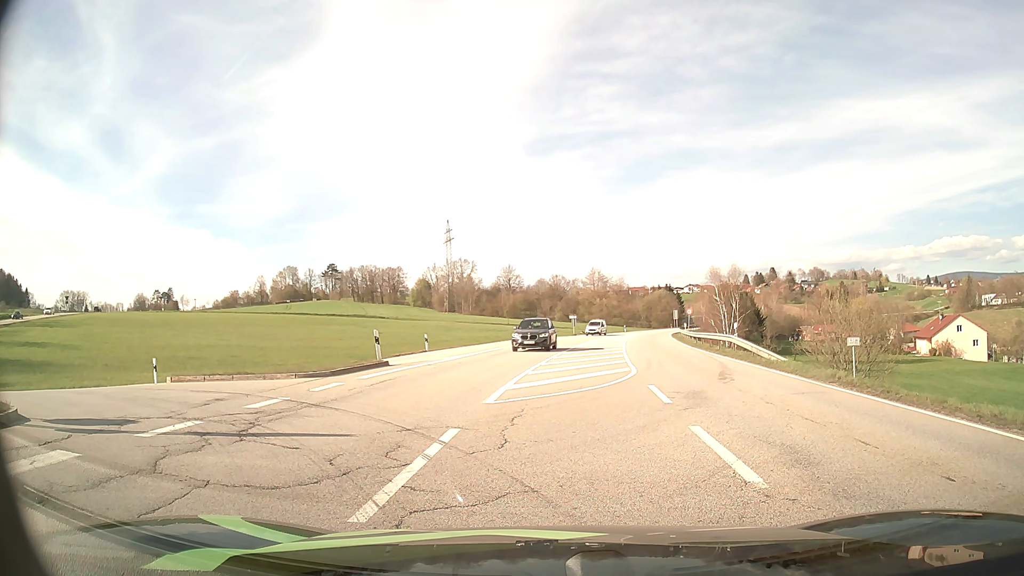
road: secondary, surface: asphalt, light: Day
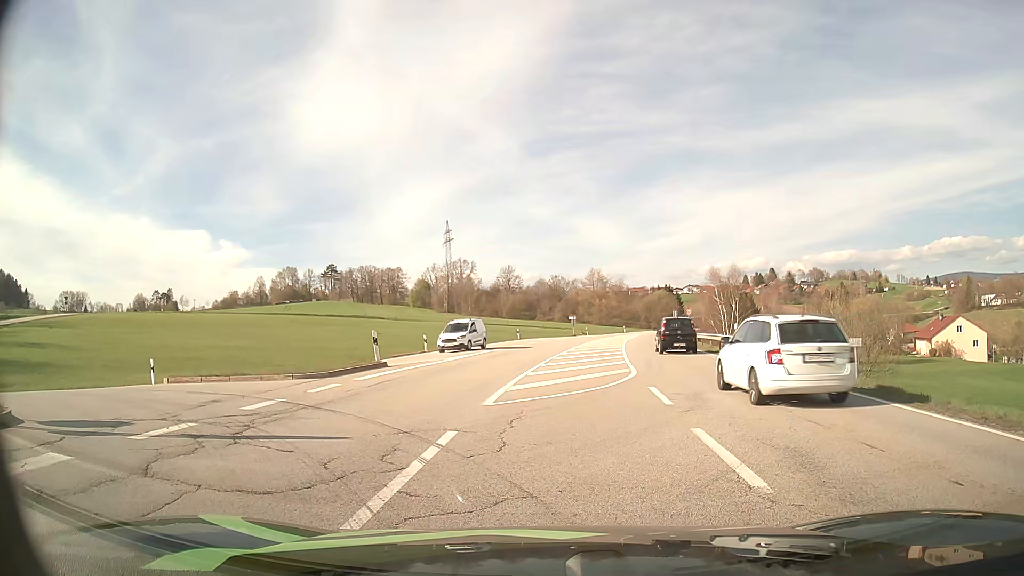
(0.0, +0.1) m; 0°
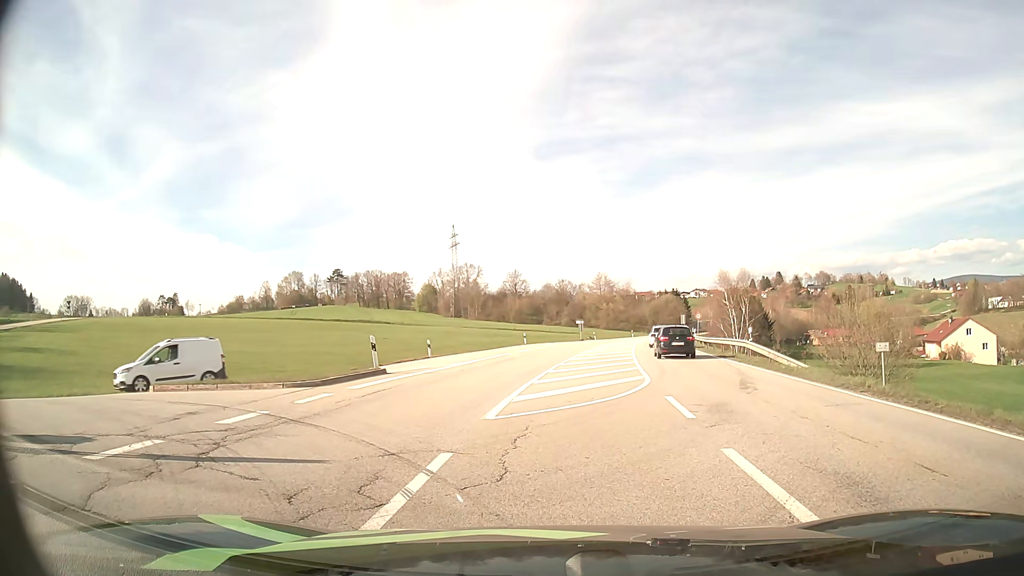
(0.0, +1.2) m; 0°
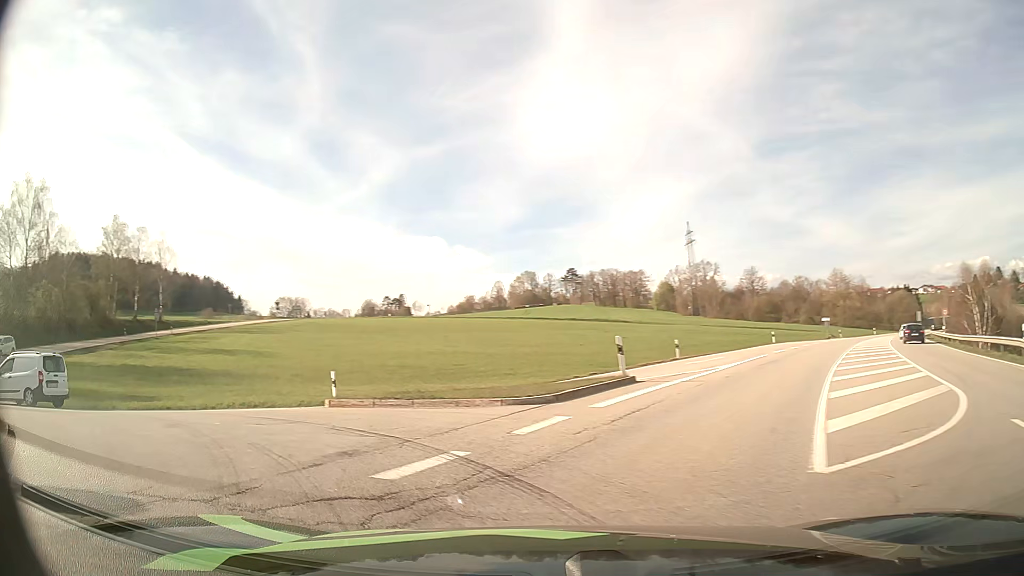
(-0.5, +4.2) m; -18°
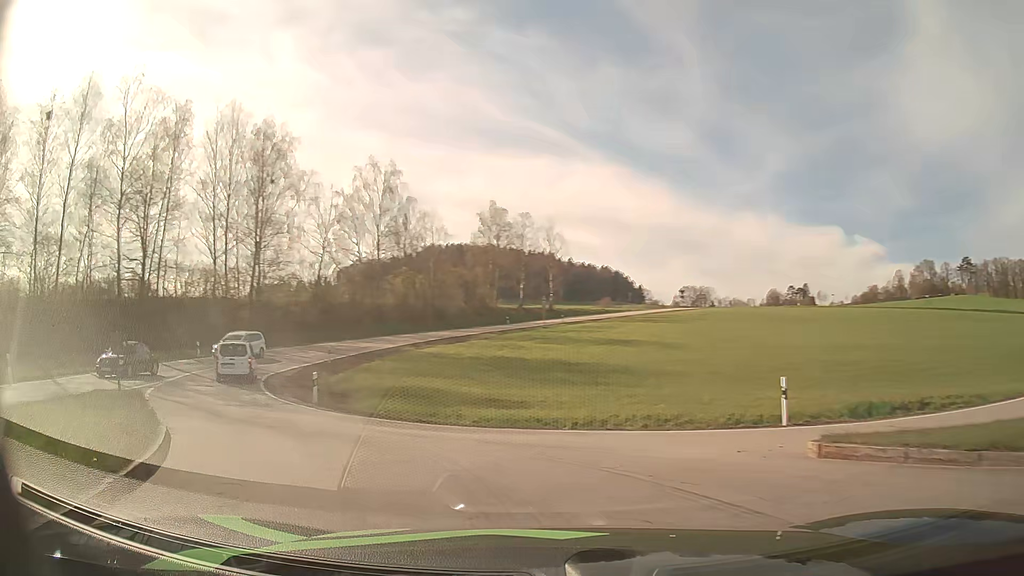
(-2.1, +6.4) m; -34°
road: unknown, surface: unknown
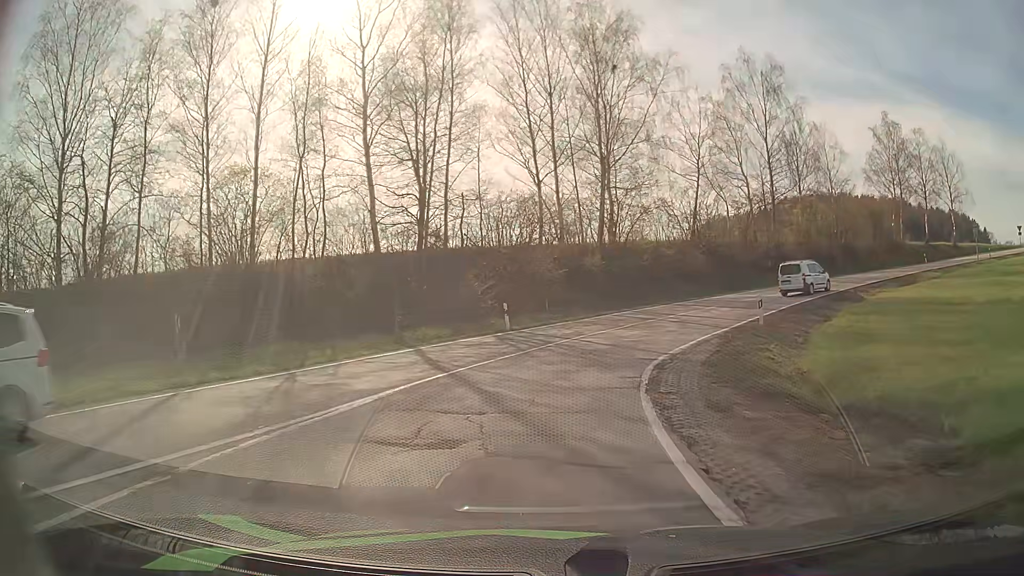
(-8.3, +18.2) m; -33°
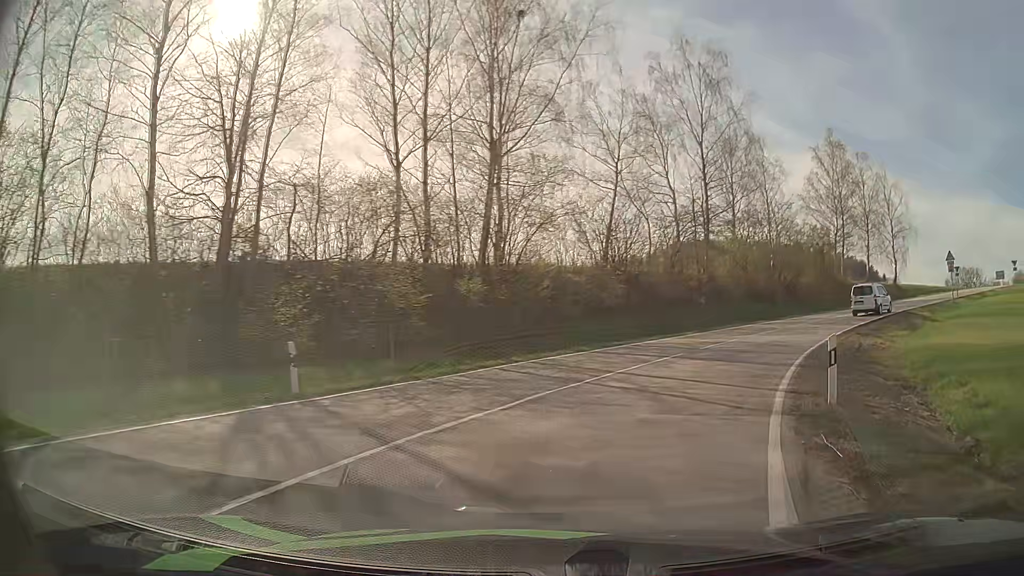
(+0.7, +12.5) m; +9°
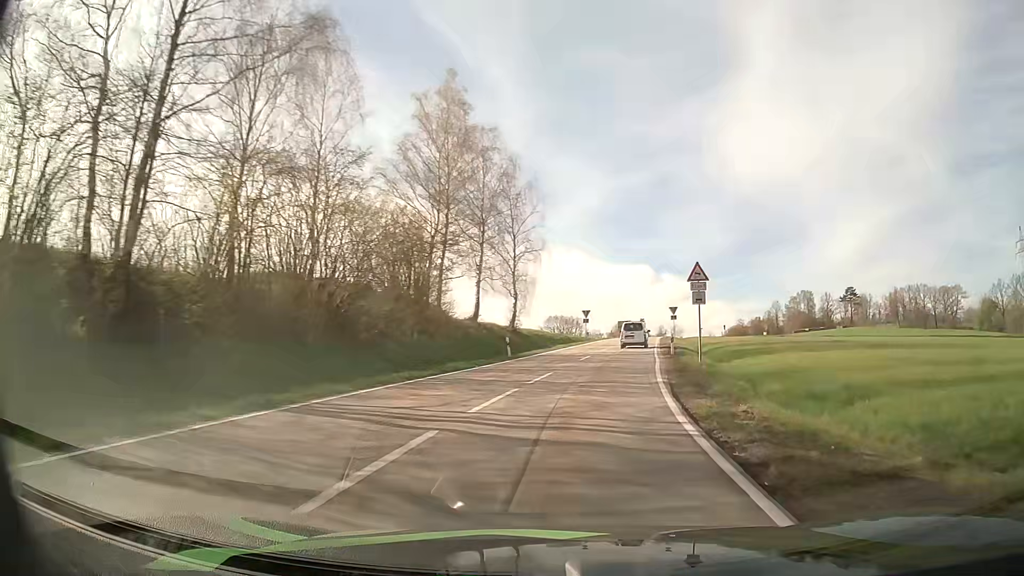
(+9.9, +26.1) m; +38°
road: secondary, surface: asphalt
(+1, +10) (+2, +20) (+3, +30) (+5, +40) (+7, +49) (+9, +59) (+11, +69) (+12, +79) (+14, +89) (+16, +99) m
